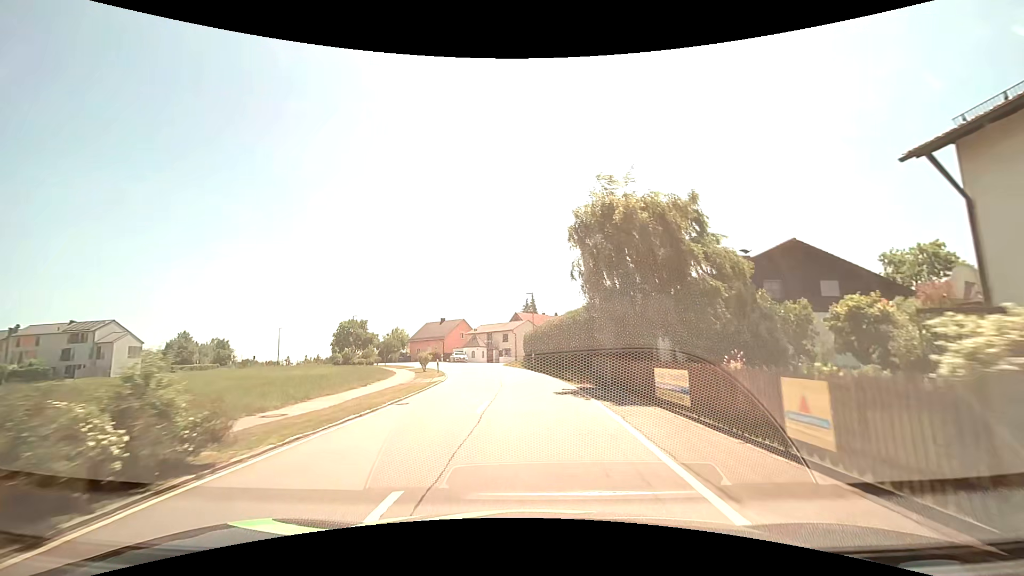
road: tertiary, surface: asphalt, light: Day
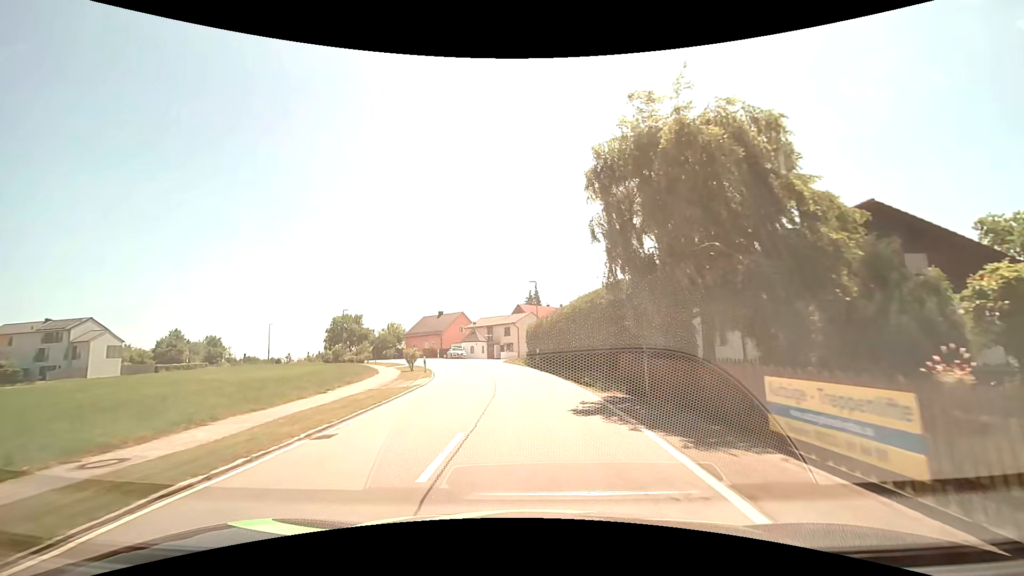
(-0.1, +5.9) m; -1°
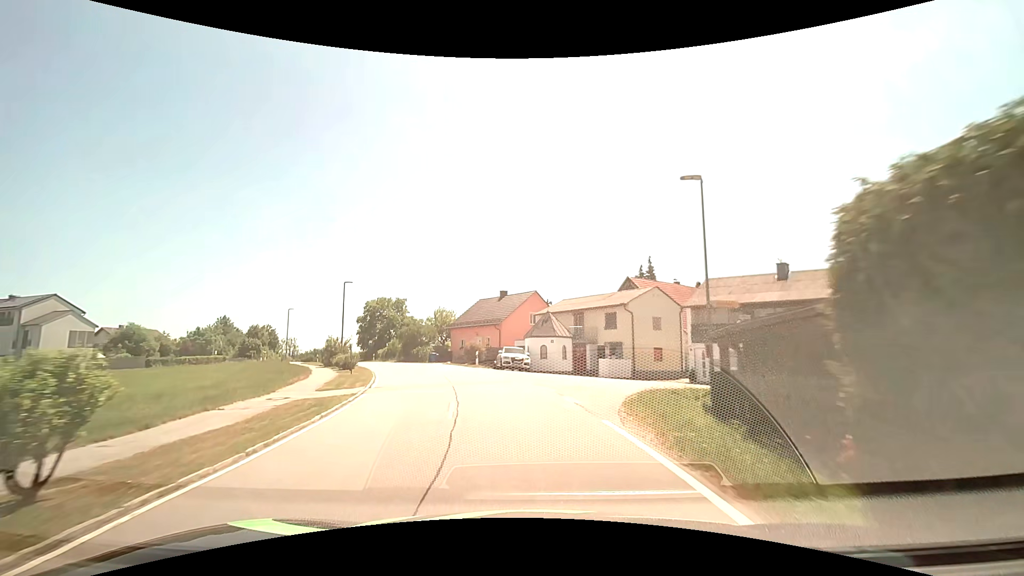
(-2.0, +31.9) m; -10°
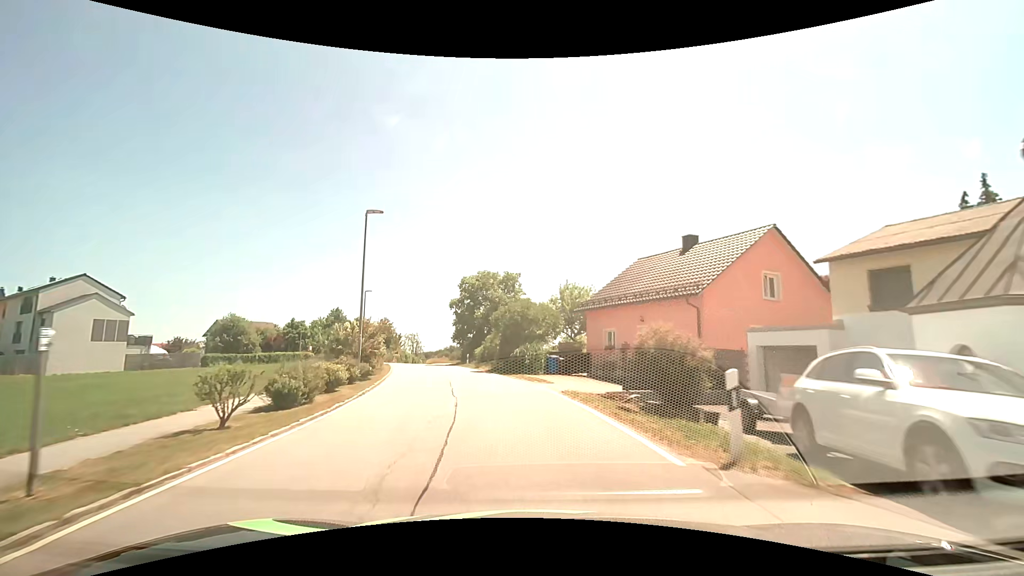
(-3.8, +26.8) m; -15°
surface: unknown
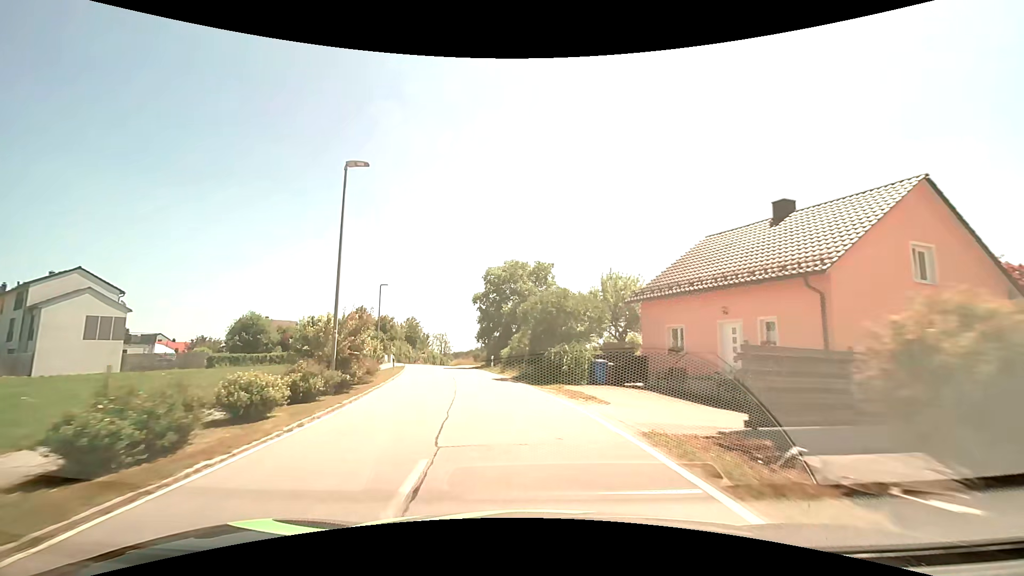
(-0.2, +6.7) m; -4°
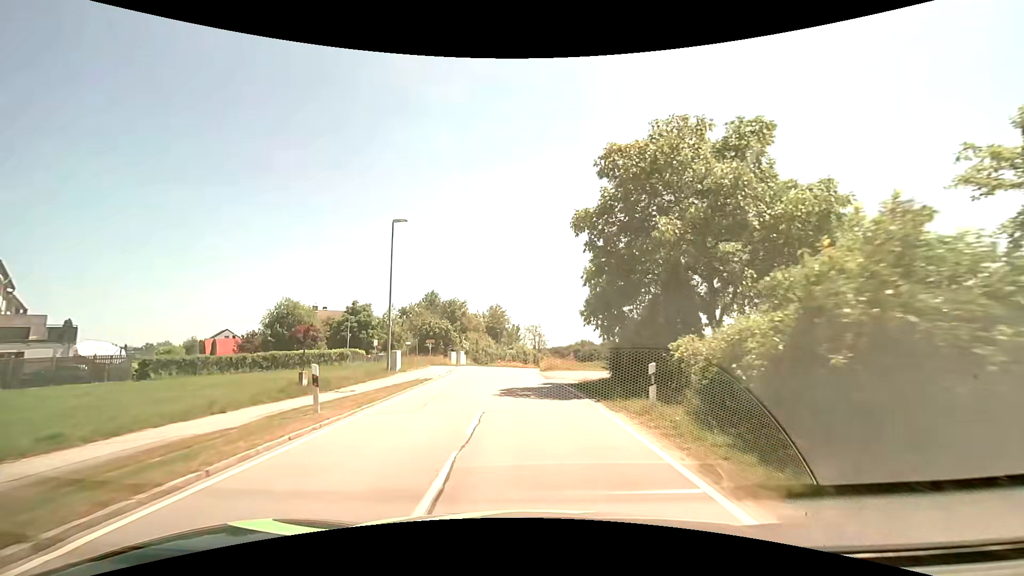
(-3.0, +26.5) m; -12°
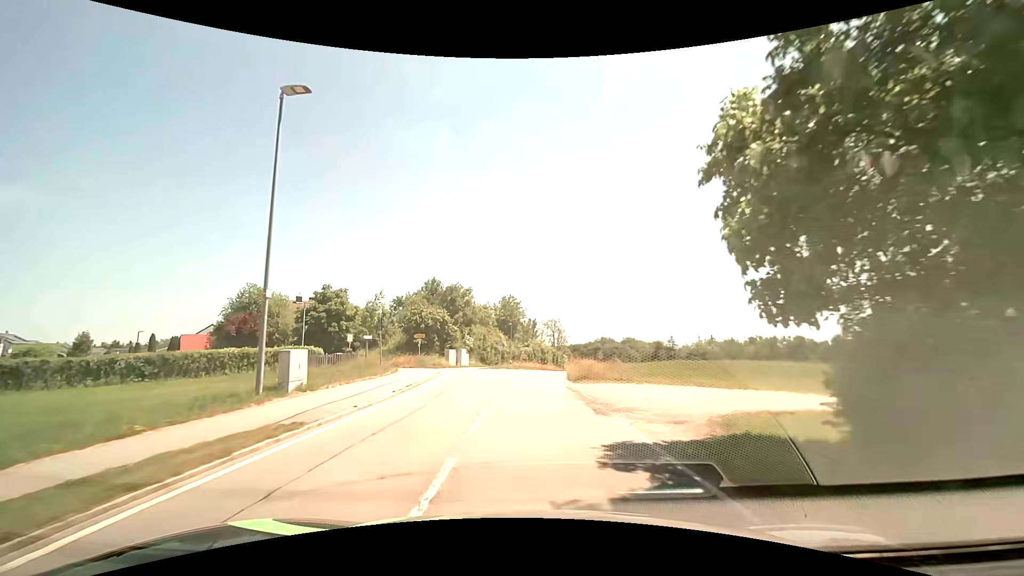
(-0.2, +13.9) m; -2°
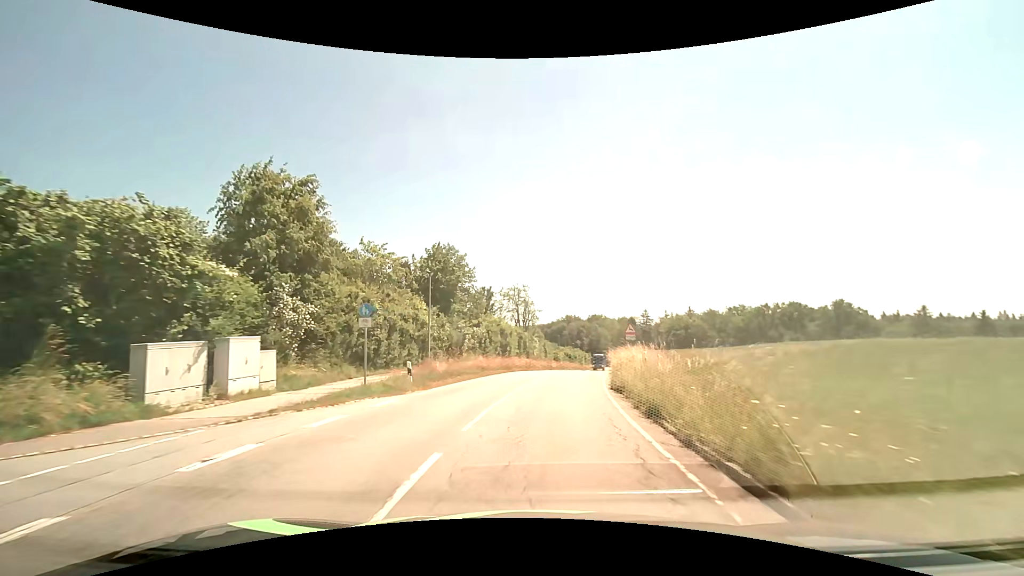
(+0.3, +35.4) m; +4°
(0, +10) (+1, +20) (+3, +30) (+5, +40) (+7, +49) (+8, +59) (+10, +69) (+12, +79) (+14, +89) (+15, +99) m
